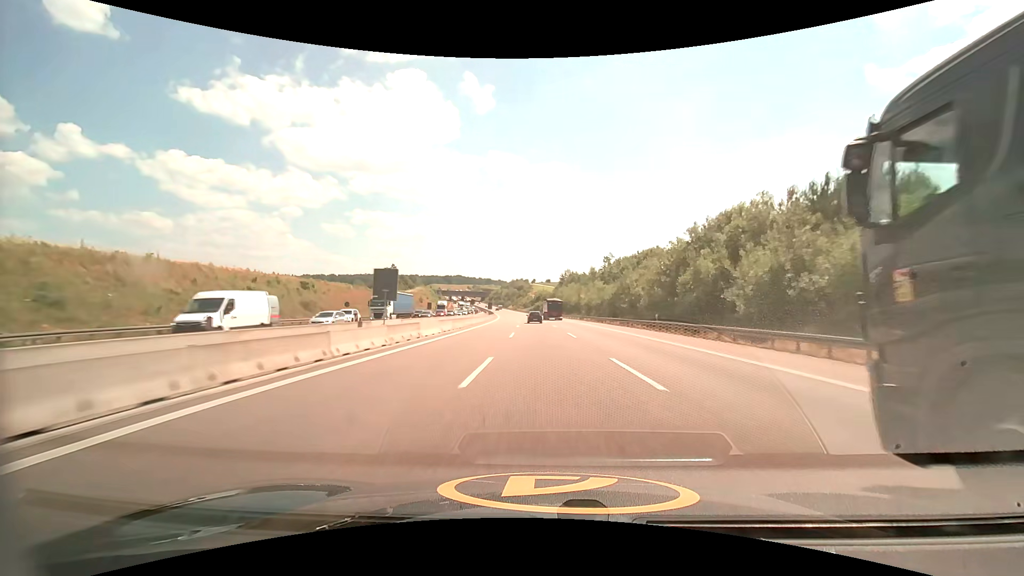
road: motorway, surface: asphalt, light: Day
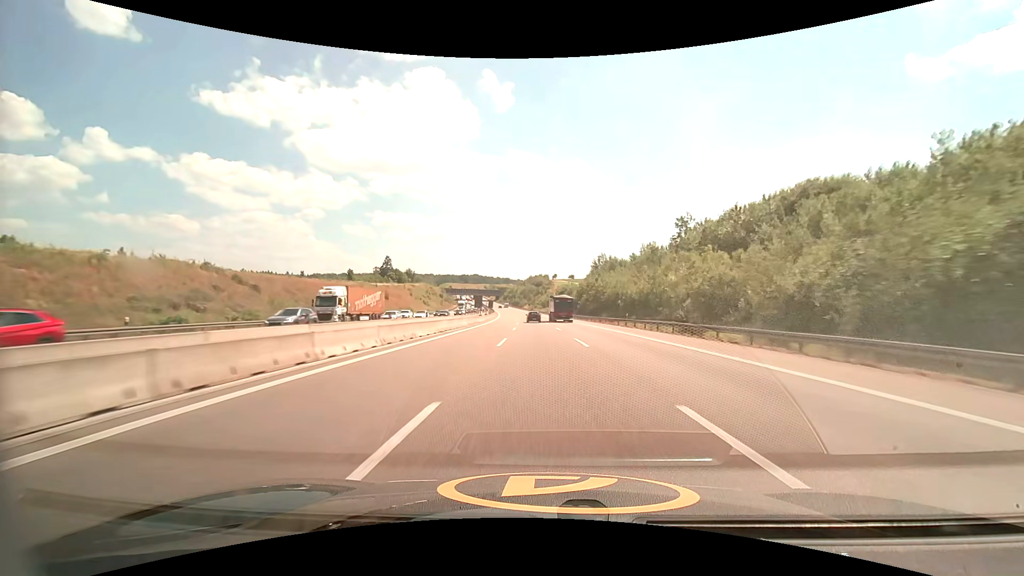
(-1.2, +60.9) m; -2°
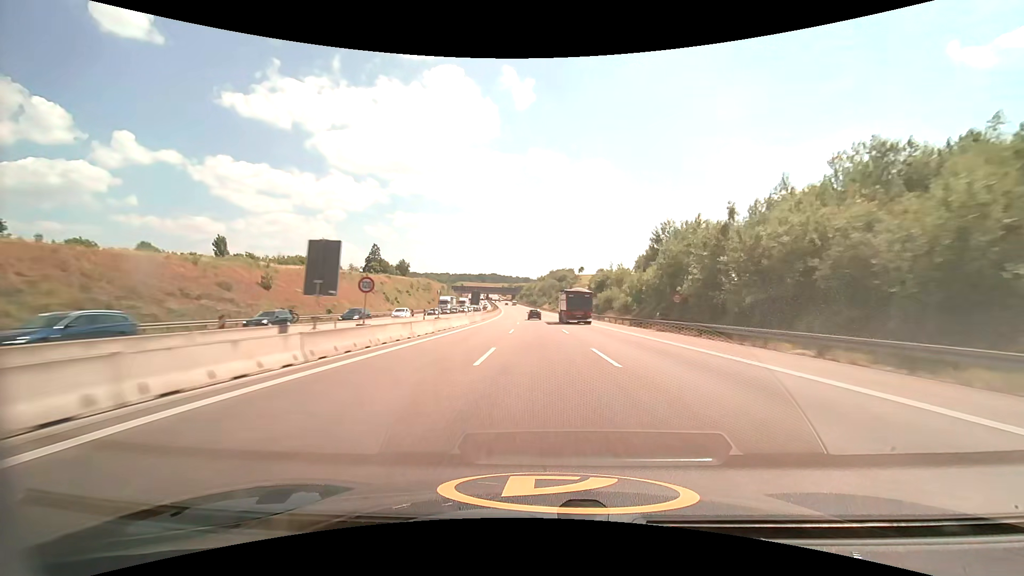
(-1.3, +60.8) m; -2°
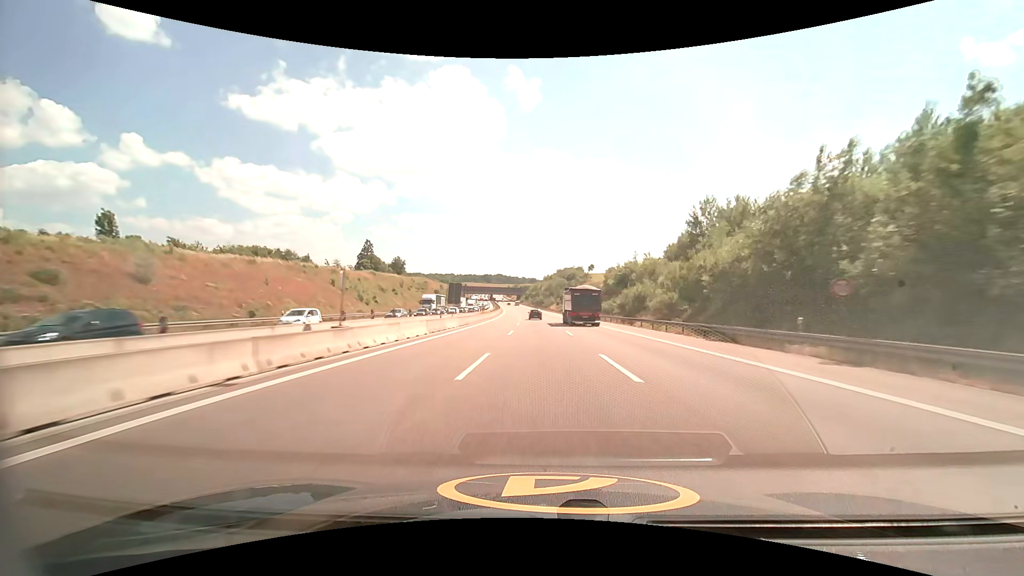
(-0.1, +20.3) m; -1°
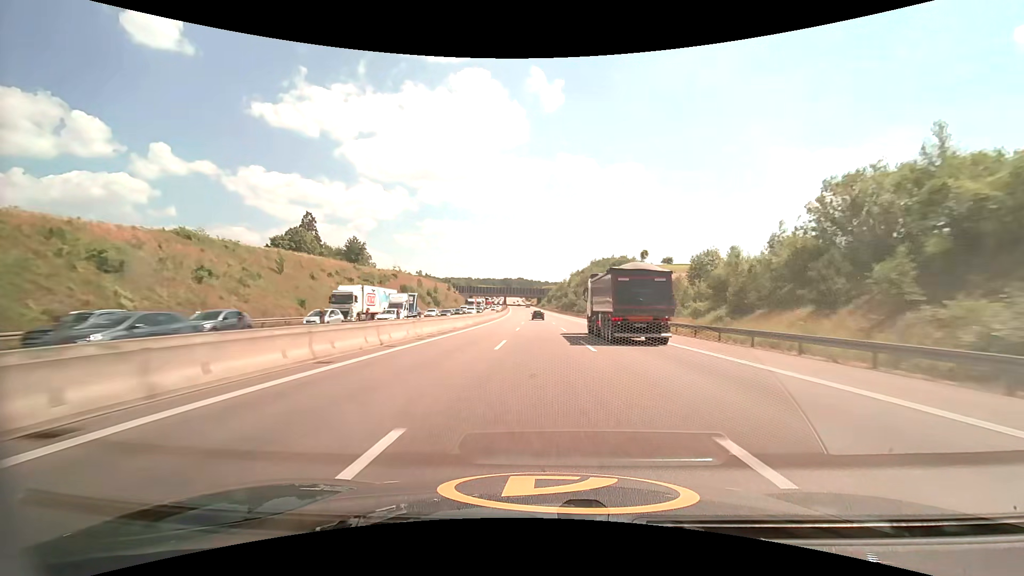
(-1.8, +81.4) m; -3°
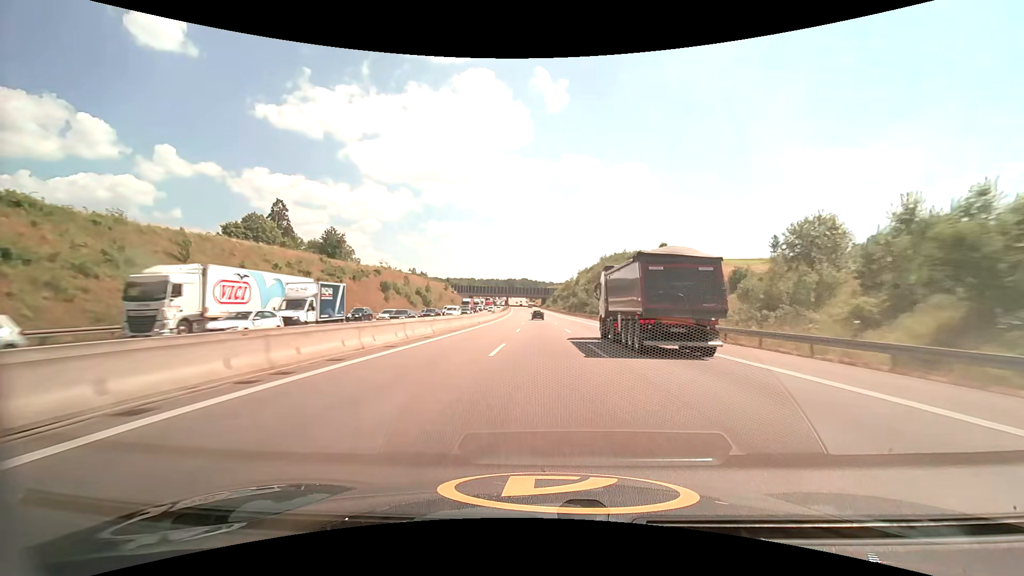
(-0.1, +20.5) m; -1°
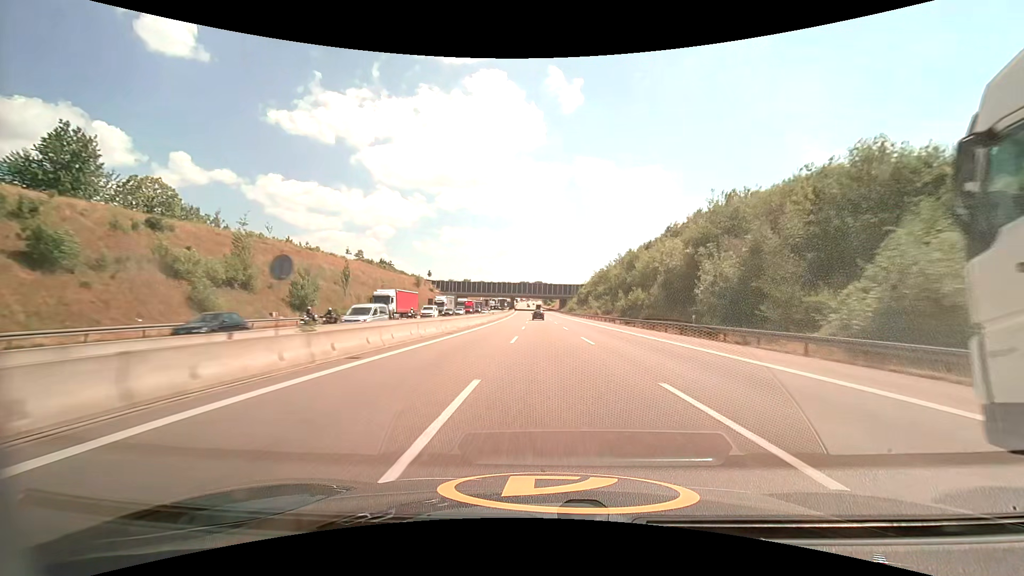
(-1.4, +82.7) m; -2°
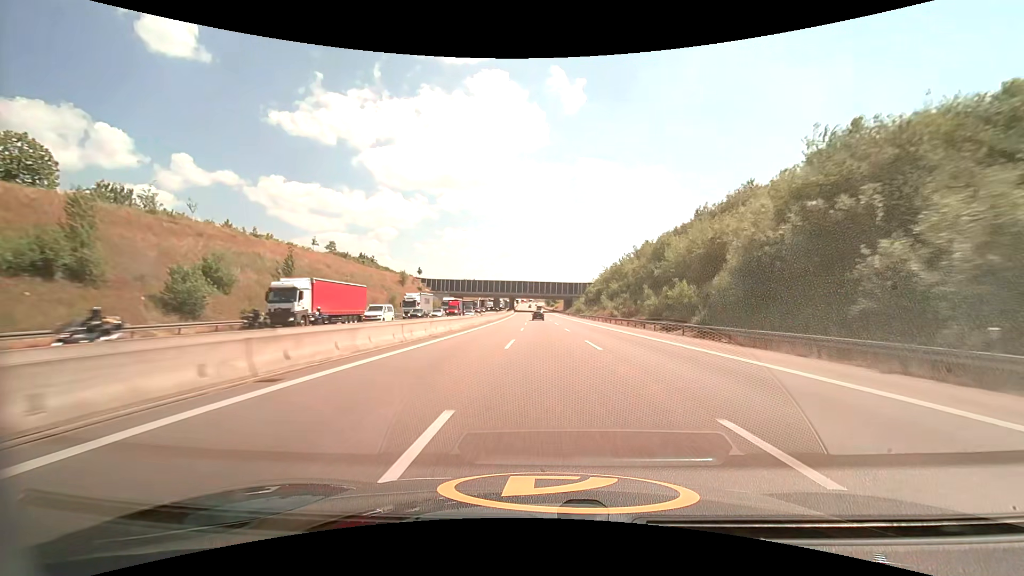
(-0.1, +20.8) m; 0°
(0, +10) (0, +20) (0, +30) (0, +40) (0, +50) (0, +60) (0, +70) (0, +80) (-1, +90) (-1, +100) m
